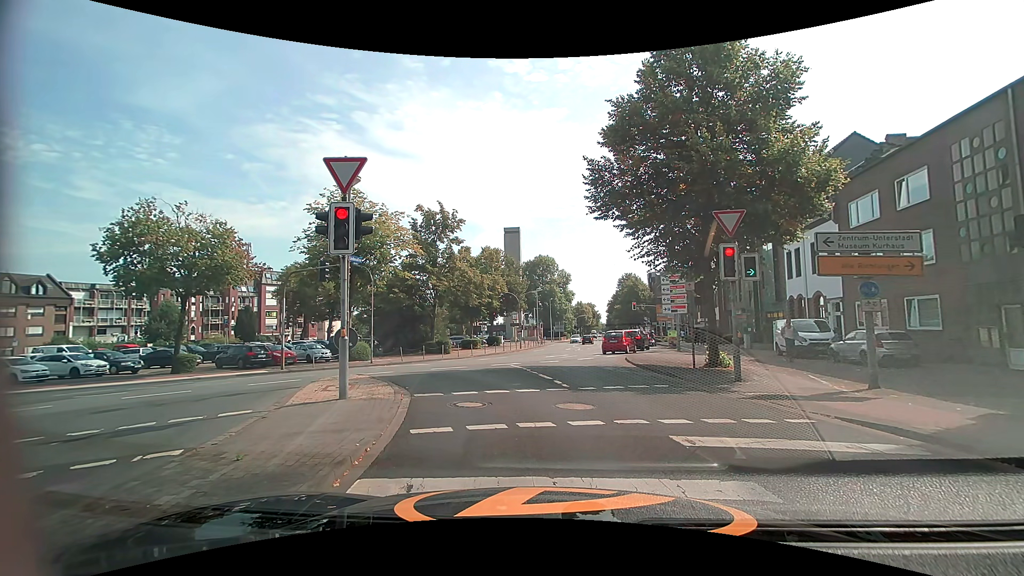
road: secondary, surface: asphalt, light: Day
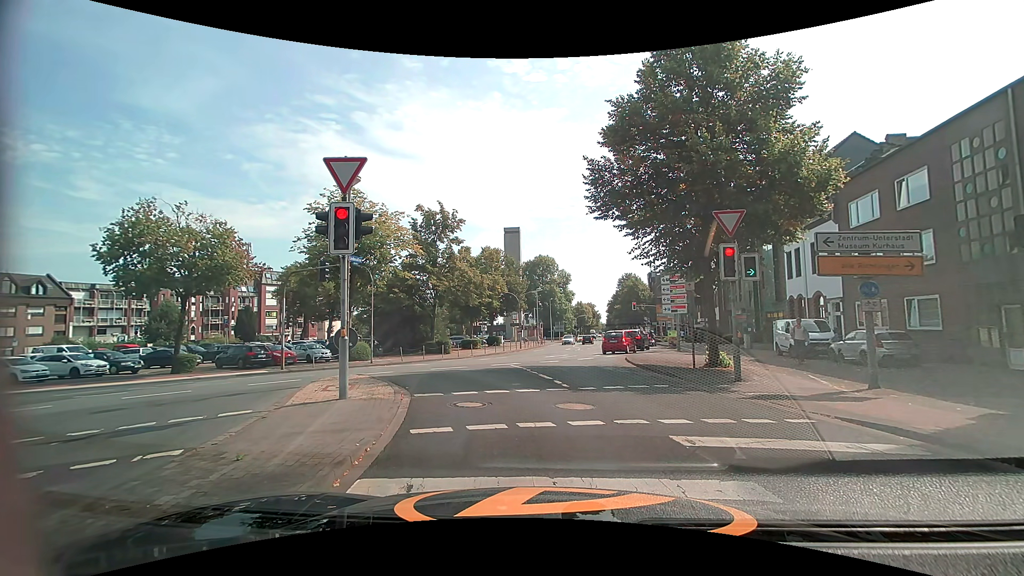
(0.0, 0.0) m; 0°
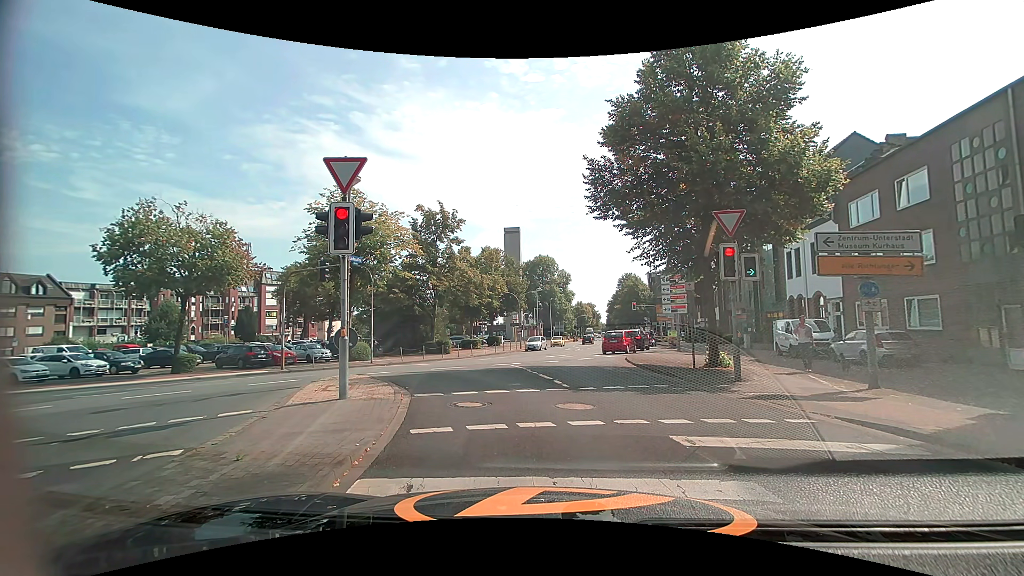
(0.0, 0.0) m; 0°
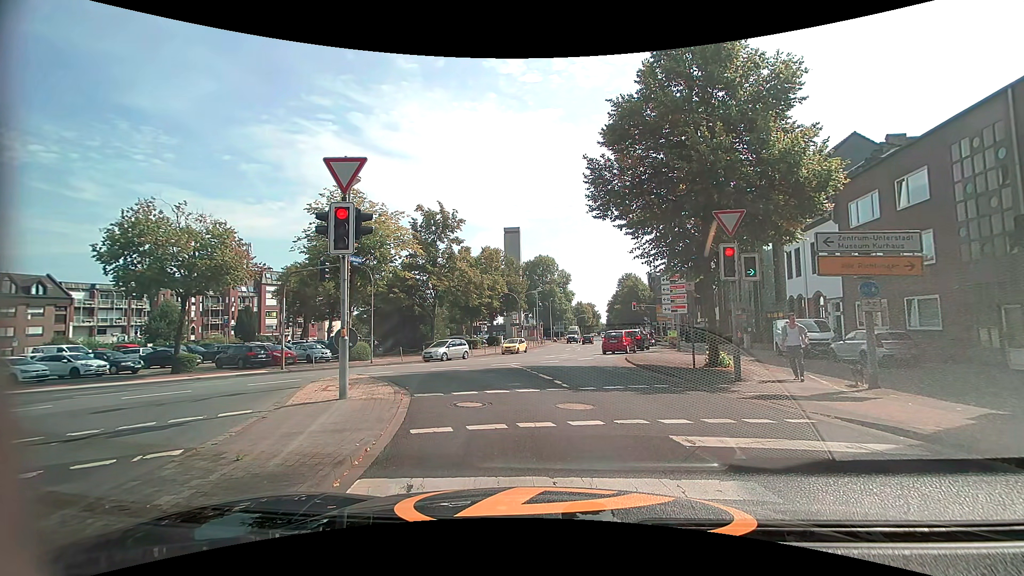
(0.0, 0.0) m; 0°
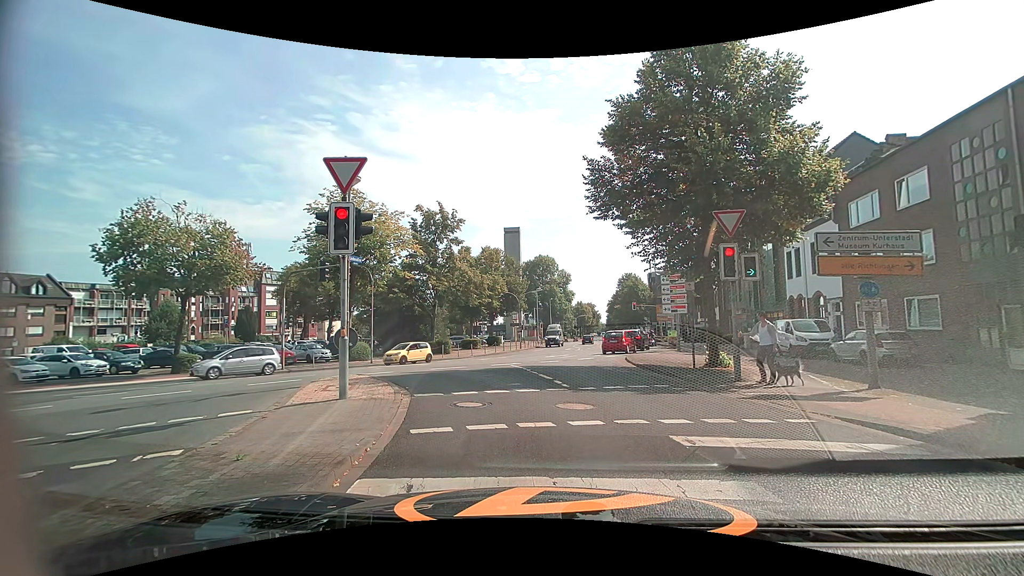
(0.0, 0.0) m; 0°
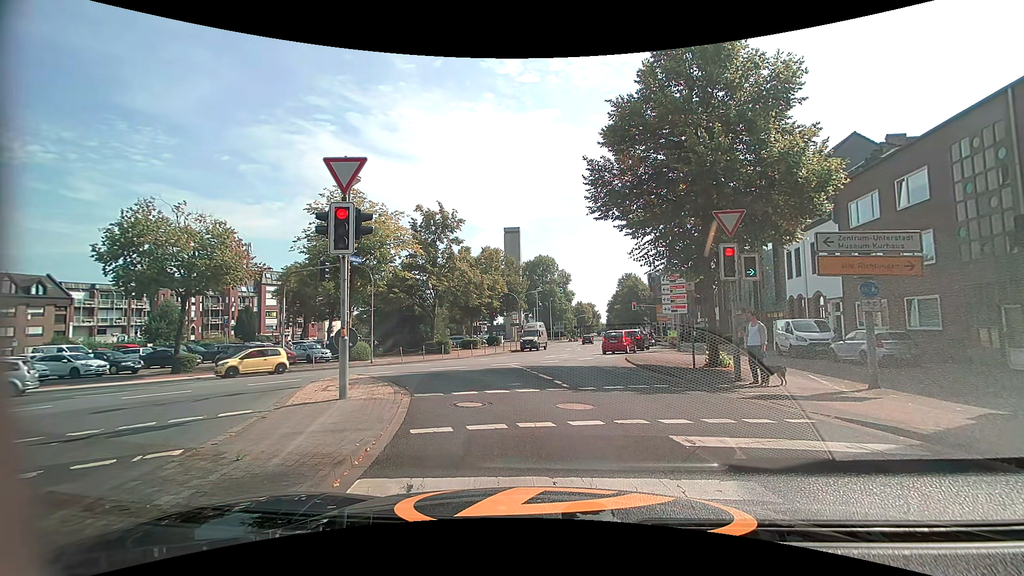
(0.0, 0.0) m; 0°
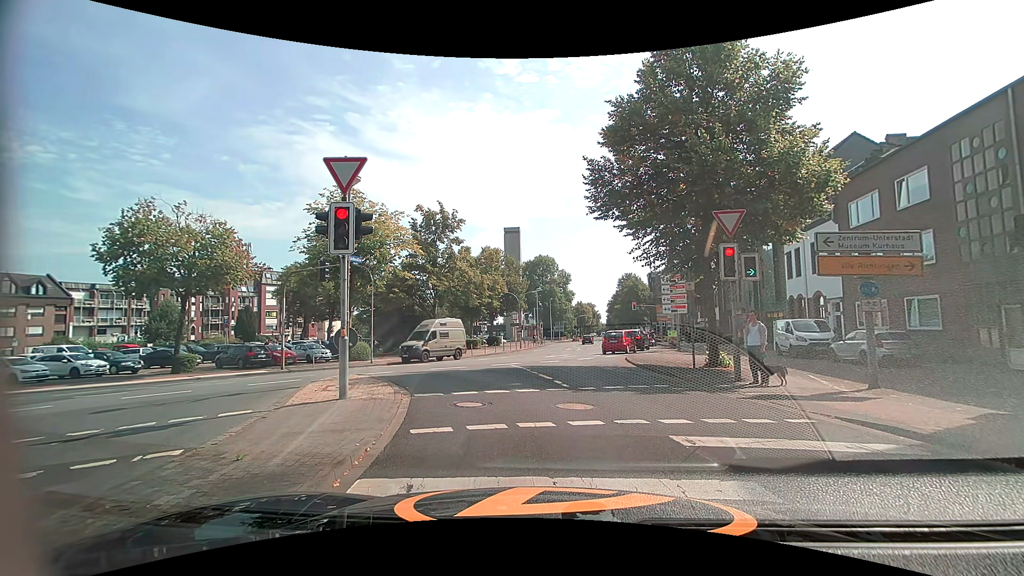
(0.0, 0.0) m; 0°
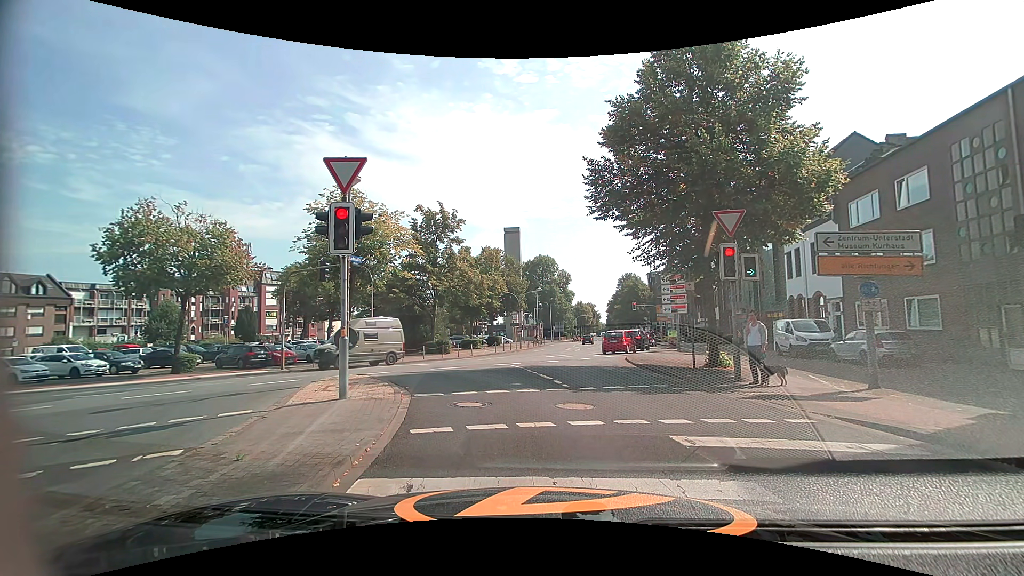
(0.0, 0.0) m; 0°
